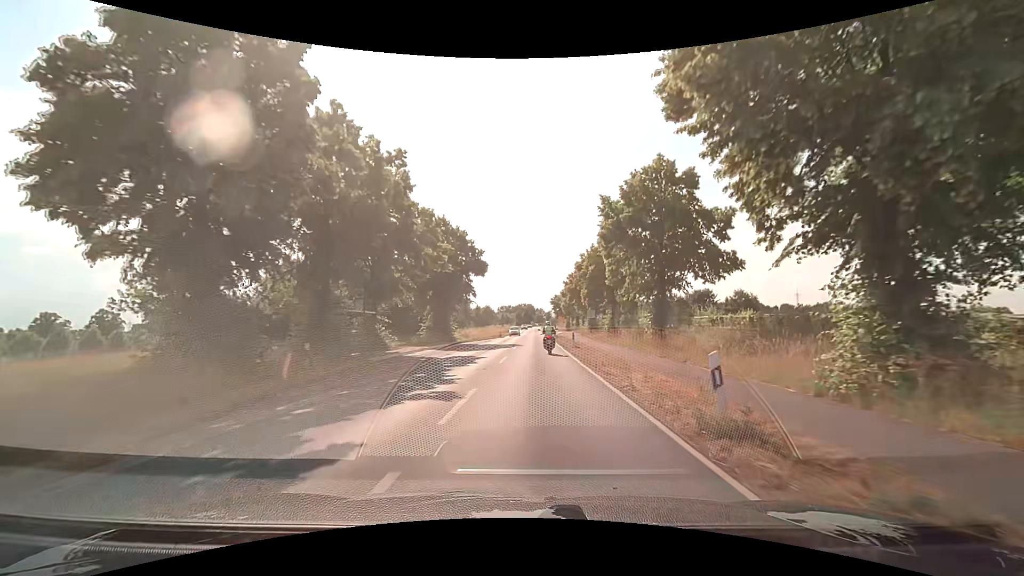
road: secondary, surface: asphalt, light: Day
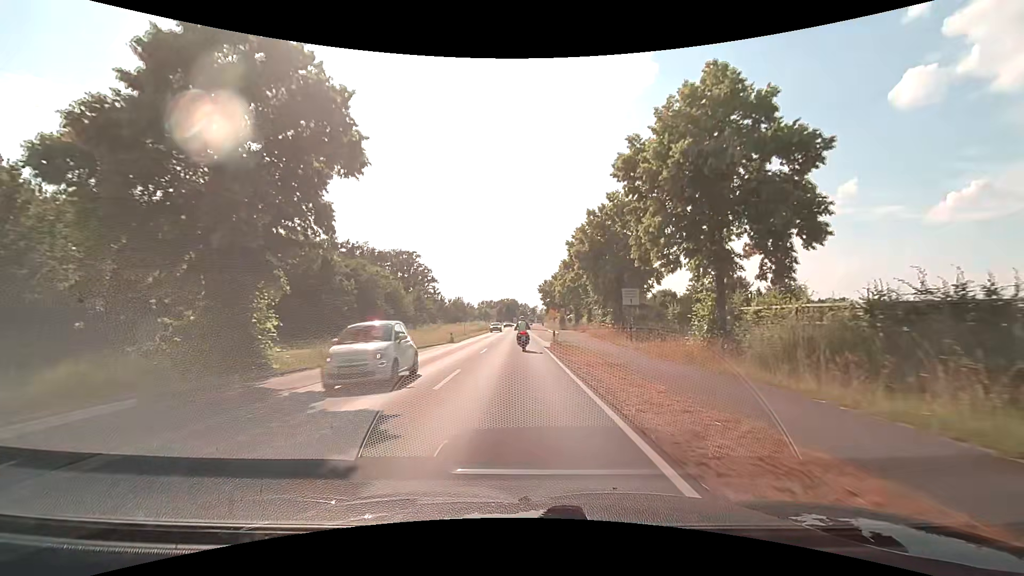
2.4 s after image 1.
(+1.0, +32.5) m; +1°
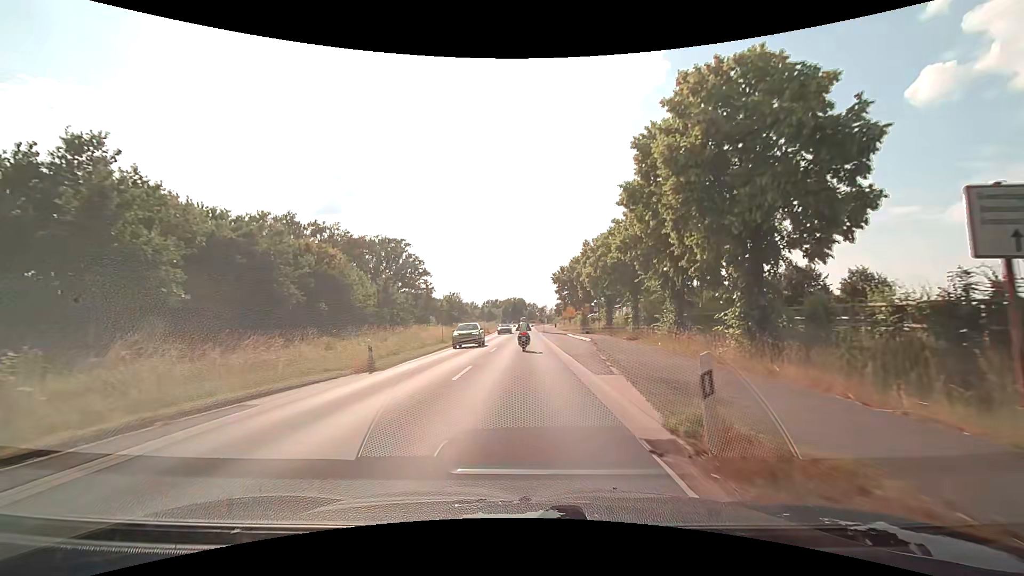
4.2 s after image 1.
(0.0, +22.3) m; -1°
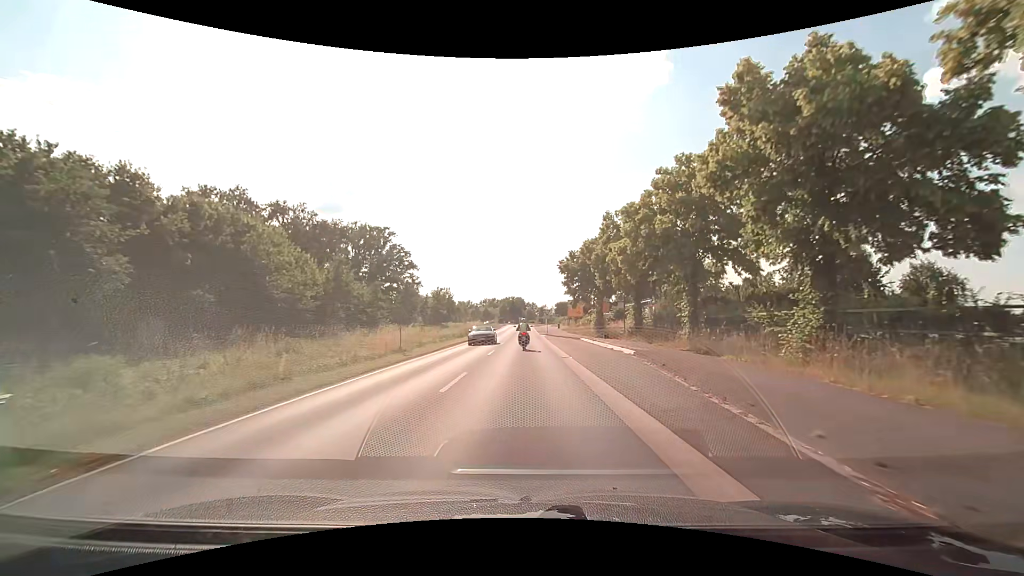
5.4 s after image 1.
(0.0, +14.1) m; 0°
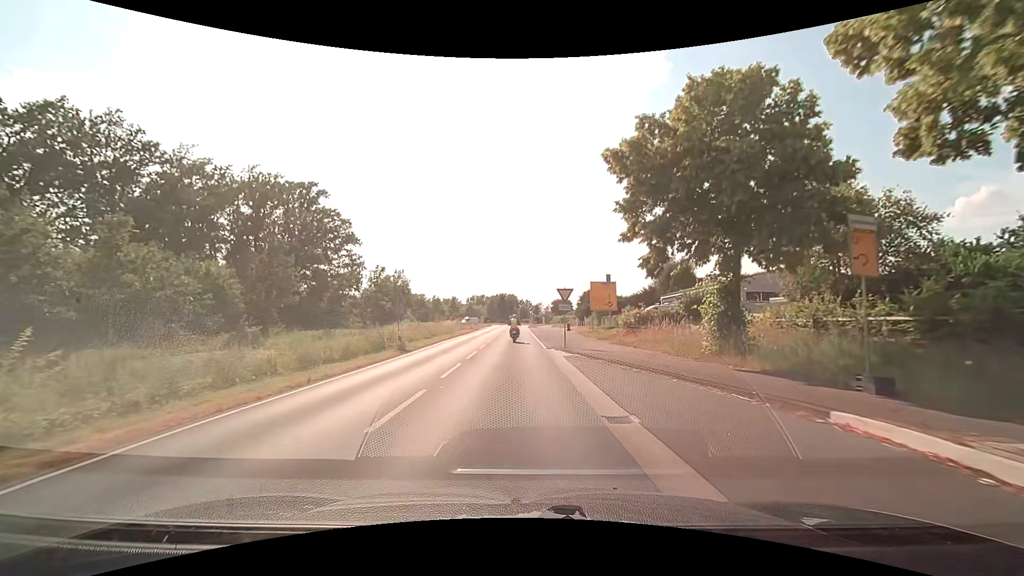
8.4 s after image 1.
(+0.5, +34.0) m; +1°
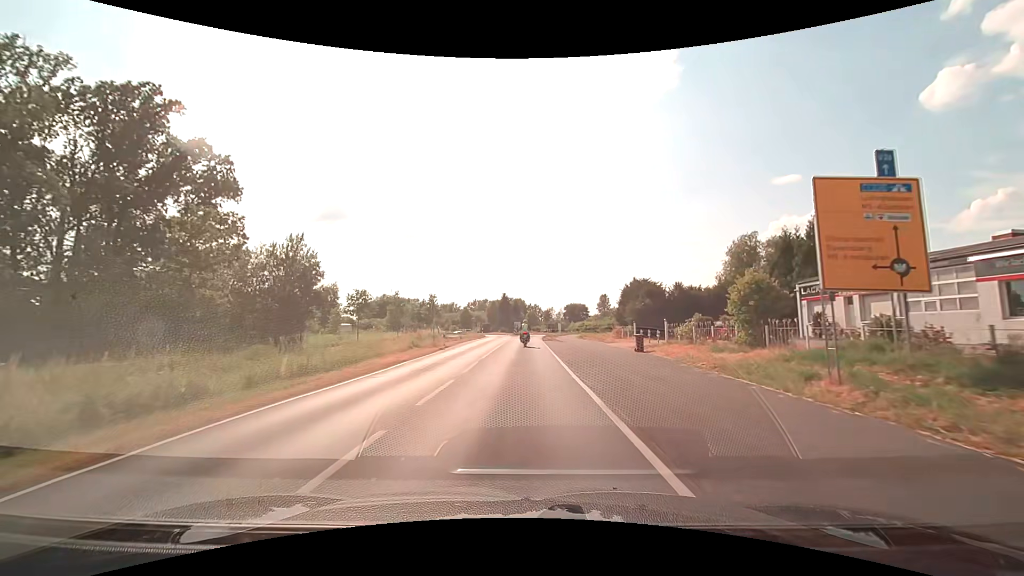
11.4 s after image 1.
(-0.1, +33.7) m; 0°
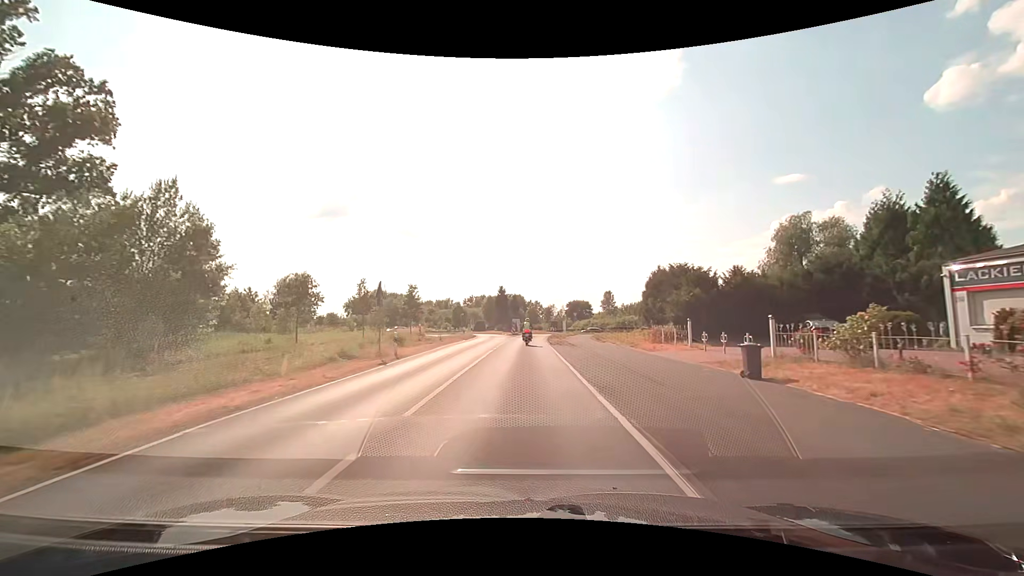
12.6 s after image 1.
(0.0, +13.3) m; 0°
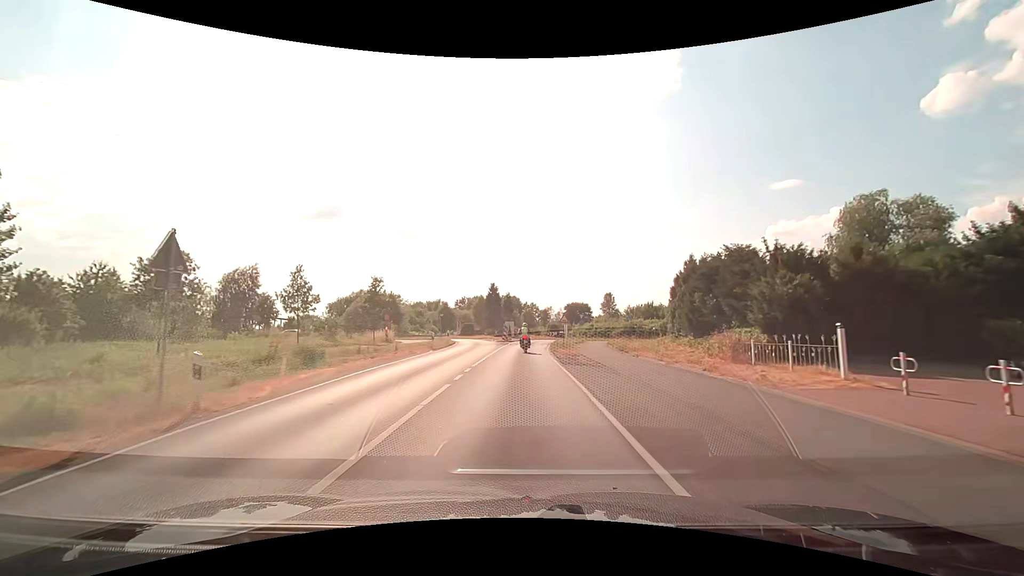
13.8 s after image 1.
(+0.1, +13.1) m; +1°
(0, +10) (0, +20) (0, +30) (0, +40) (+1, +50) (+3, +60) (+8, +68) (+13, +77) (+13, +87) (+9, +95) m
